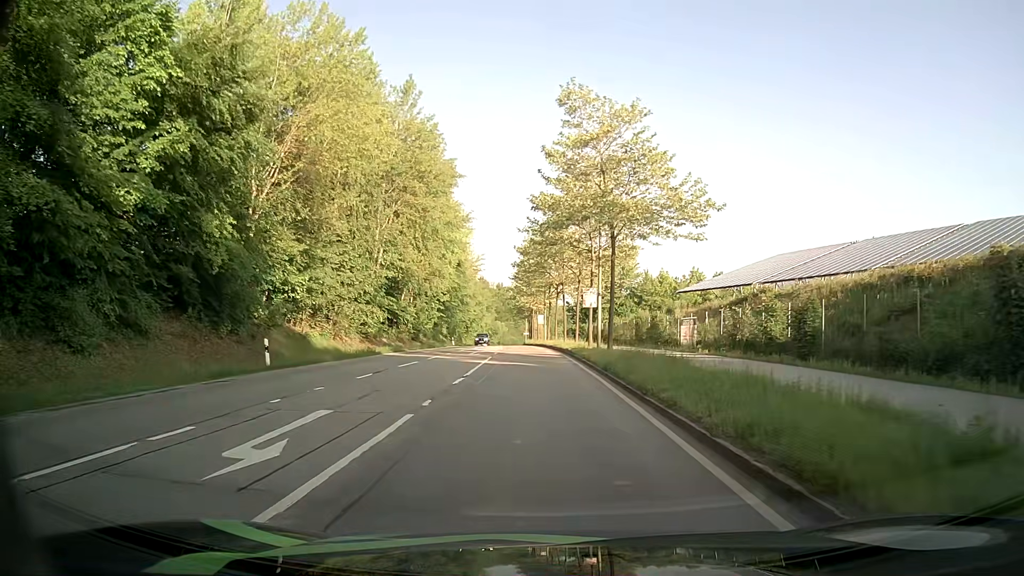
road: secondary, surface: asphalt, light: Day
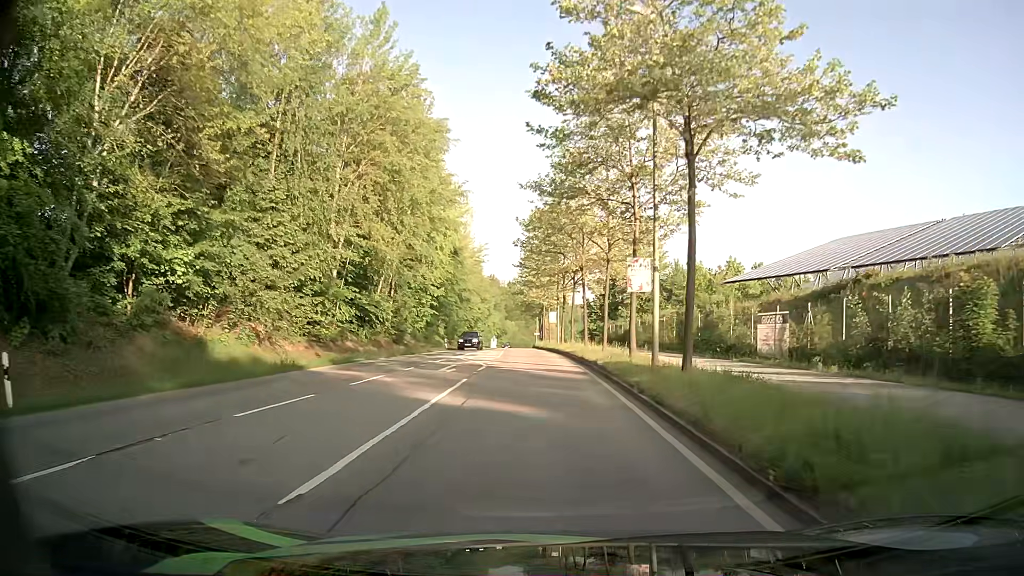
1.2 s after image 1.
(-0.2, +13.5) m; -1°
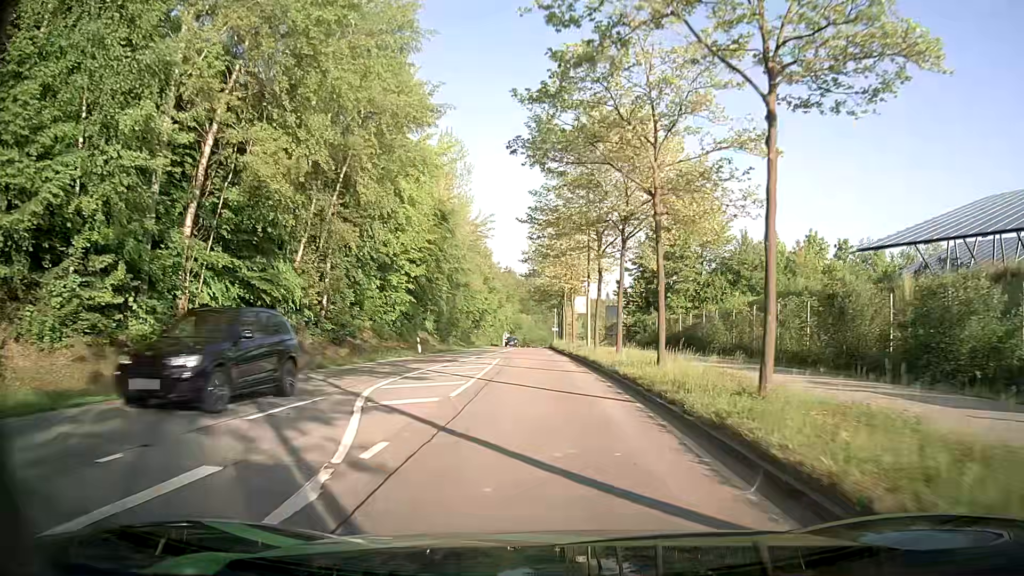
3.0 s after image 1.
(-0.4, +20.6) m; -2°
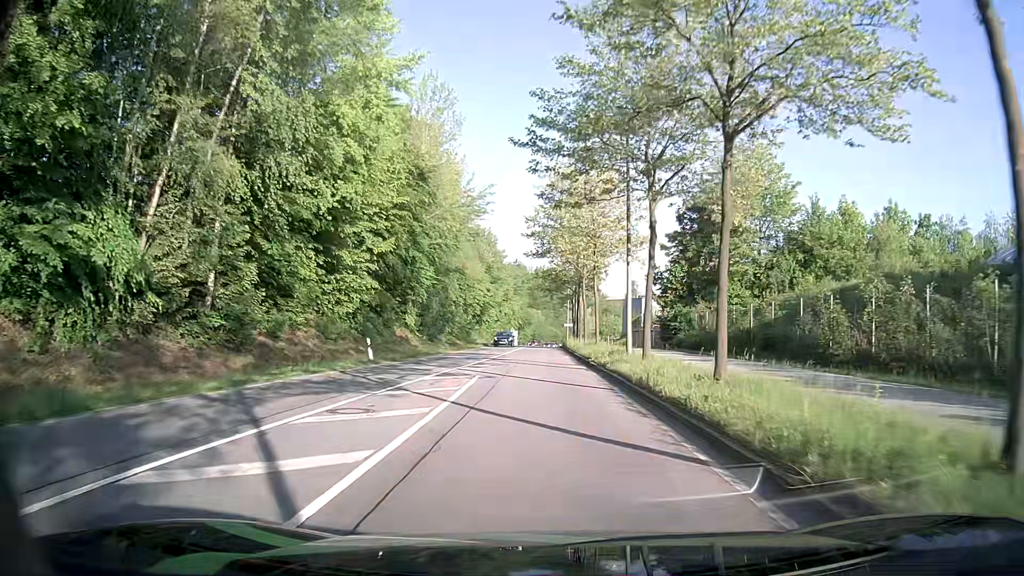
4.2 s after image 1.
(0.0, +13.8) m; -1°
(0, +10) (0, +20) (0, +30) (-1, +40) (-1, +50) (-1, +60) (0, +70) (0, +80) (0, +90) (0, +100) m
